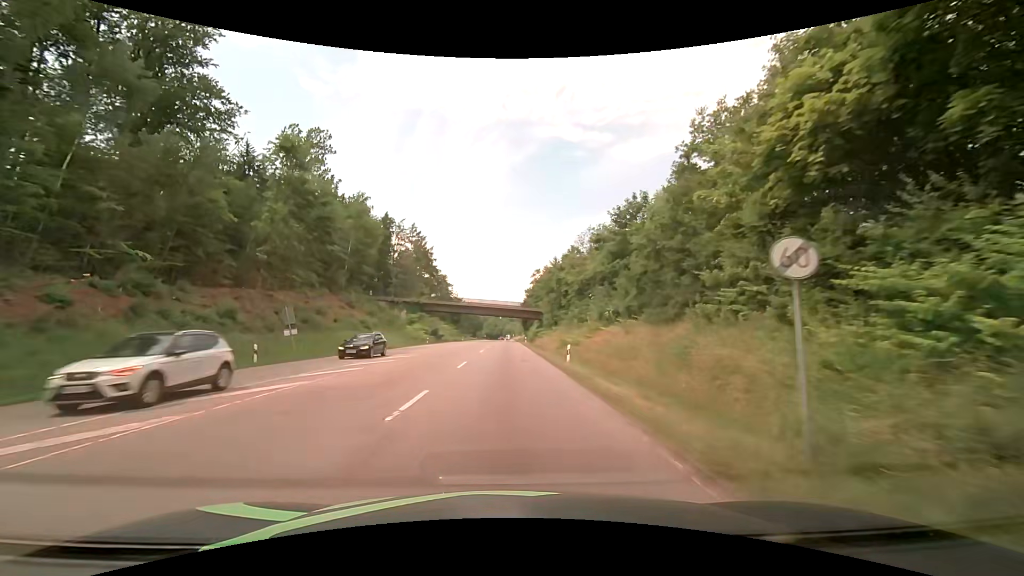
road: secondary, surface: asphalt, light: Day
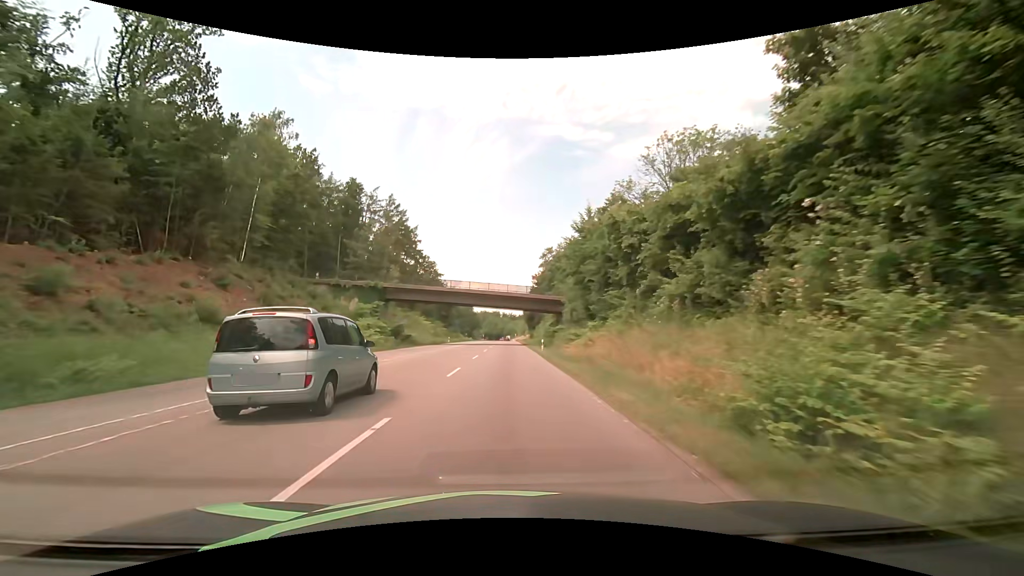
(+0.3, +32.2) m; 0°
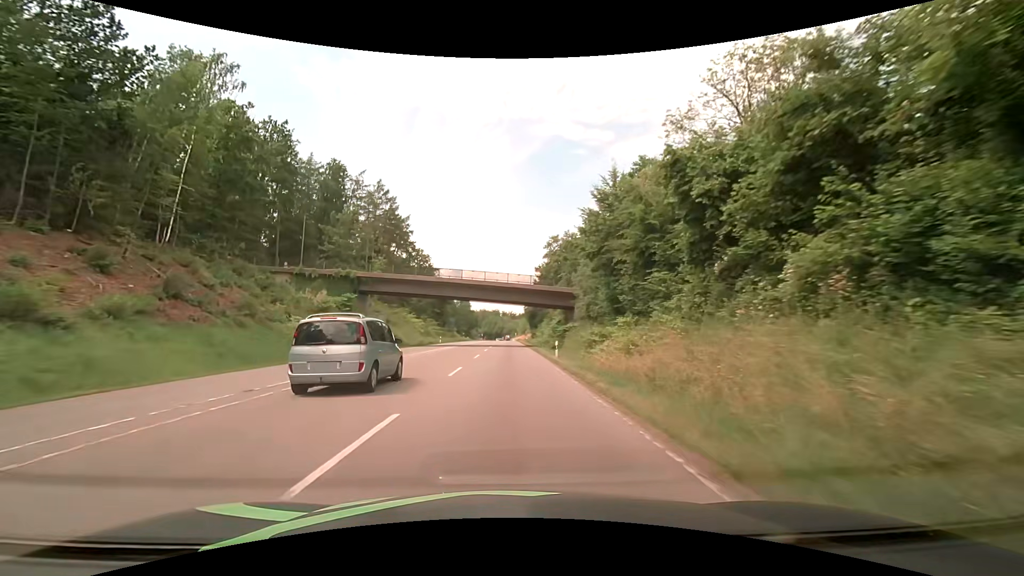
(0.0, +11.4) m; 0°
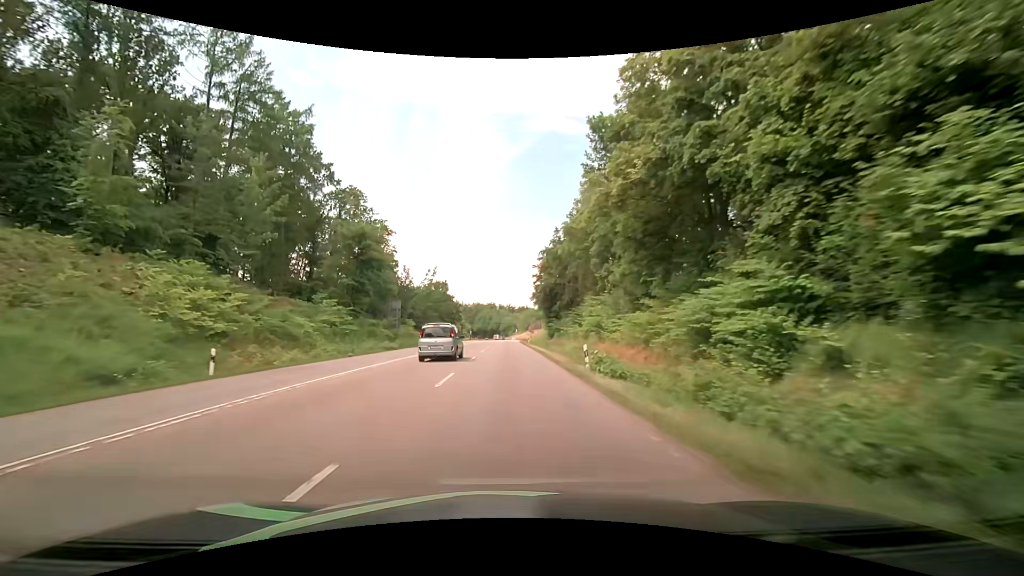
(+0.2, +61.3) m; +1°
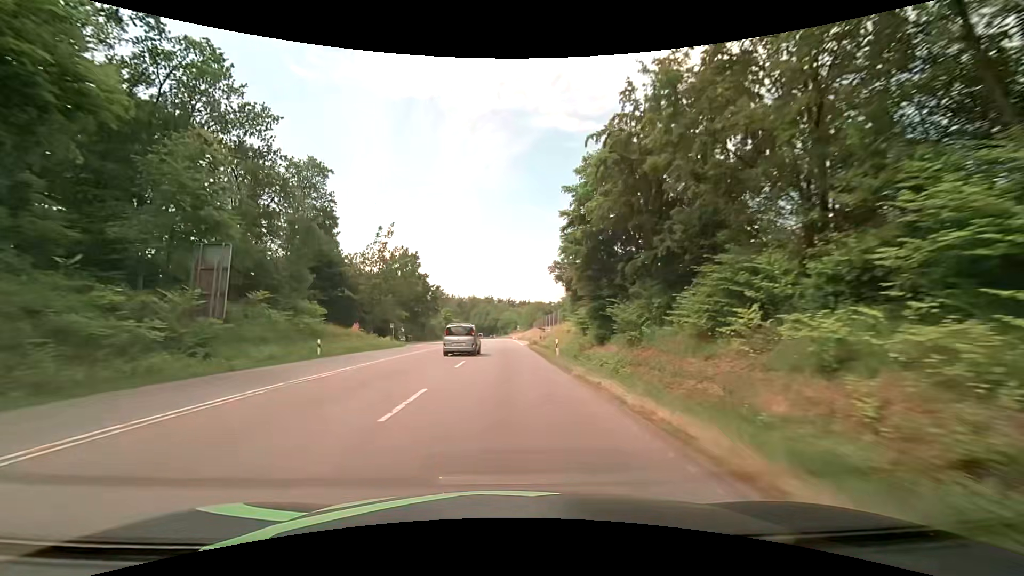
(-0.4, +39.8) m; -1°
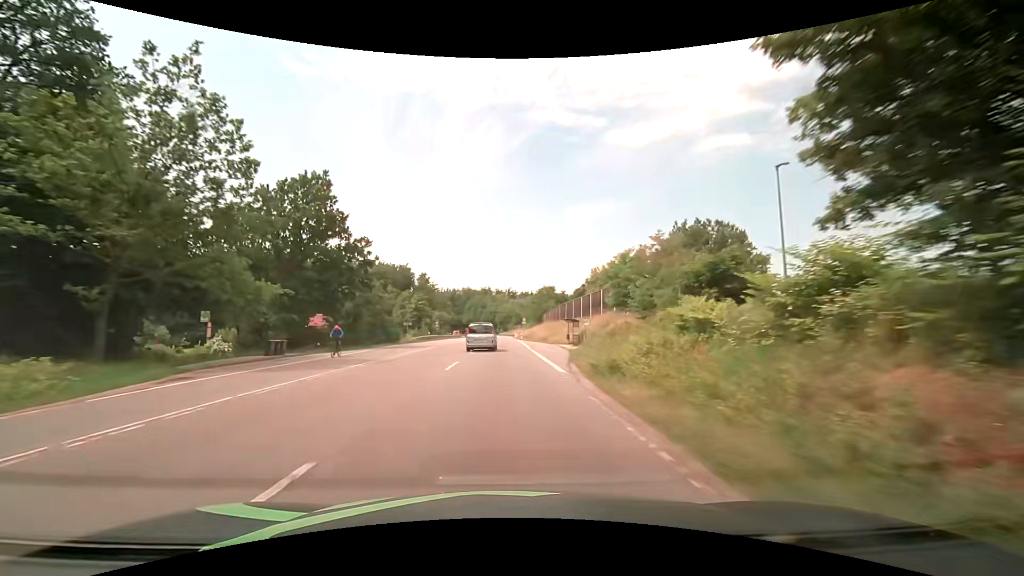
(+0.1, +40.9) m; 0°
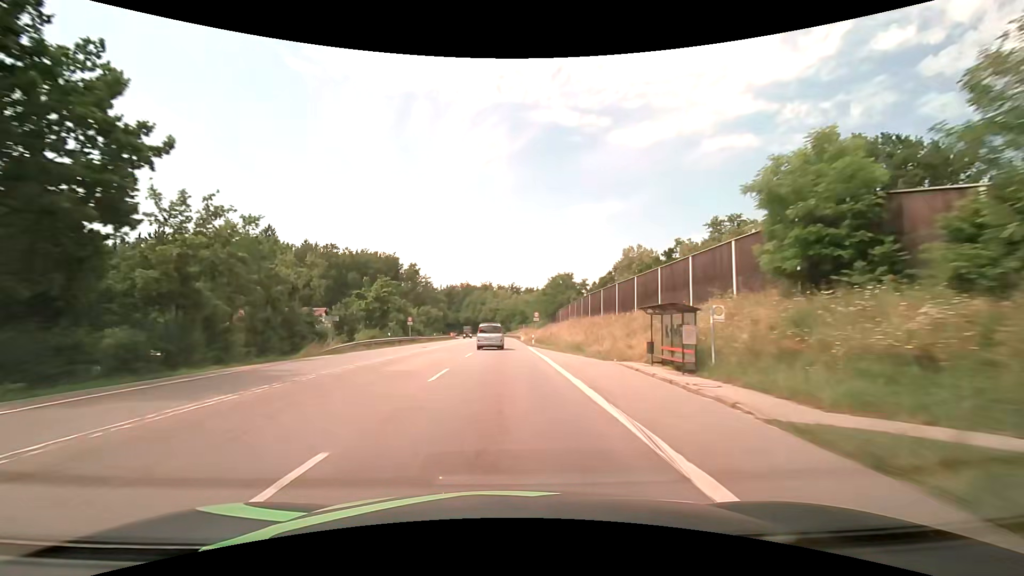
(0.0, +27.6) m; 0°
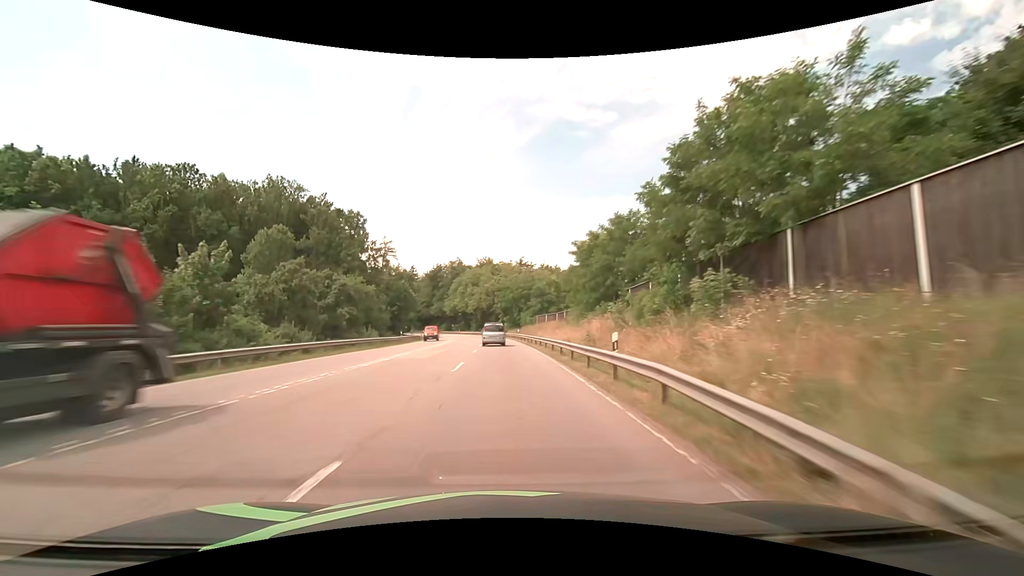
(-0.3, +70.0) m; -1°
(0, +10) (0, +20) (0, +30) (-1, +40) (-1, +50) (-2, +60) (-2, +70) (-3, +80) (-5, +90) (-6, +100) m
